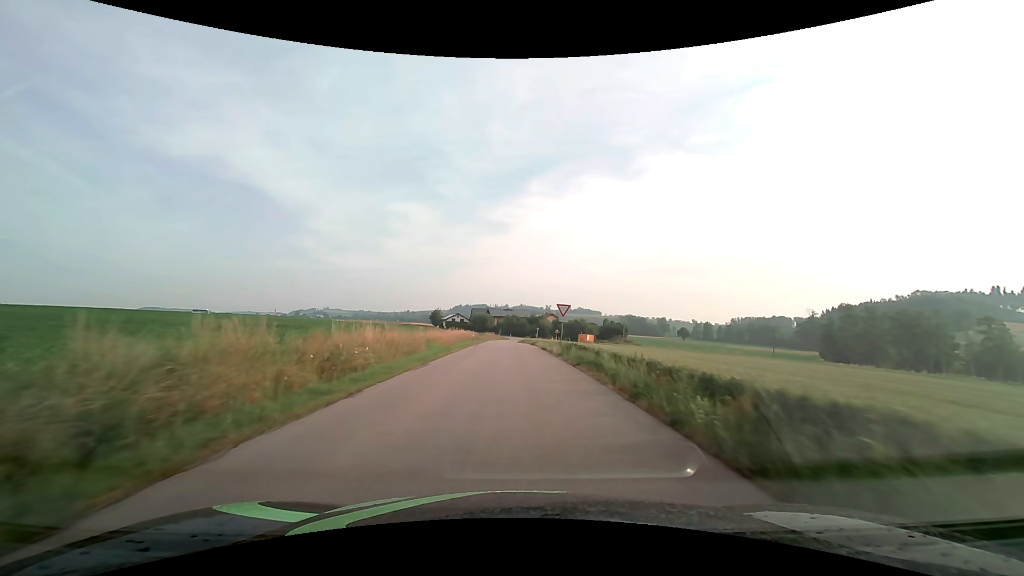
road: tertiary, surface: asphalt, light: Day
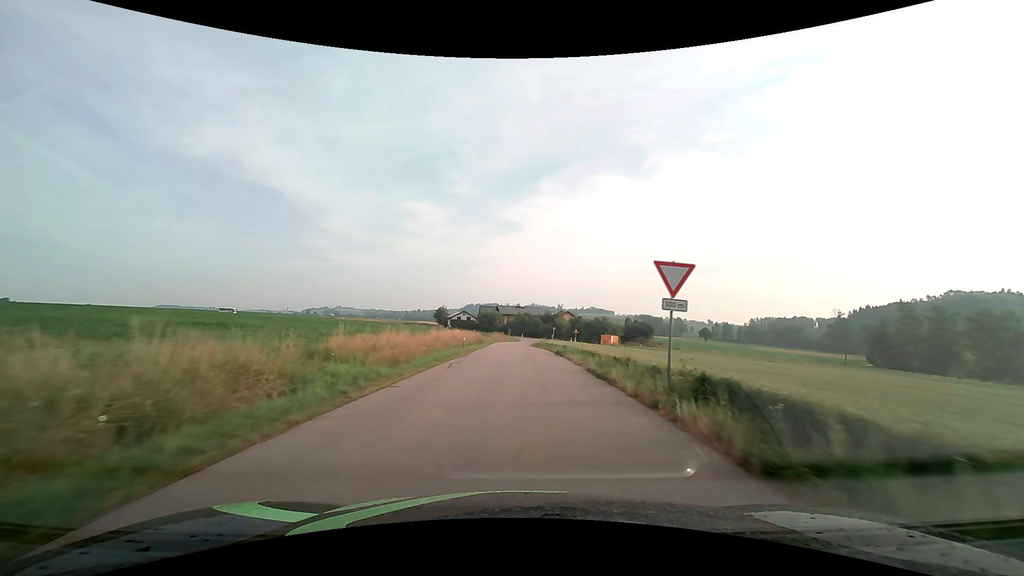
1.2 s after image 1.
(-0.3, +18.6) m; -1°
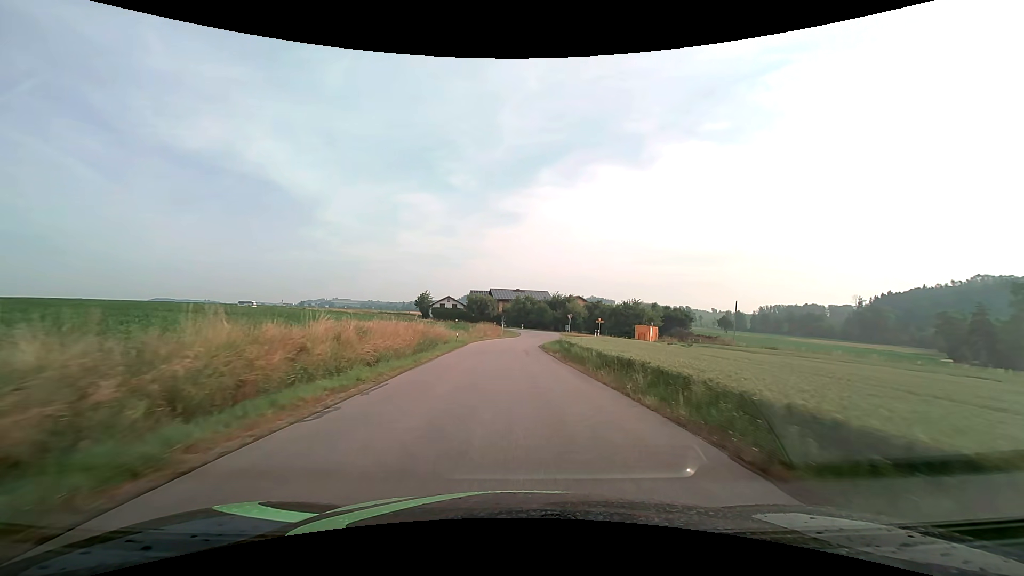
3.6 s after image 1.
(+0.2, +35.8) m; 0°
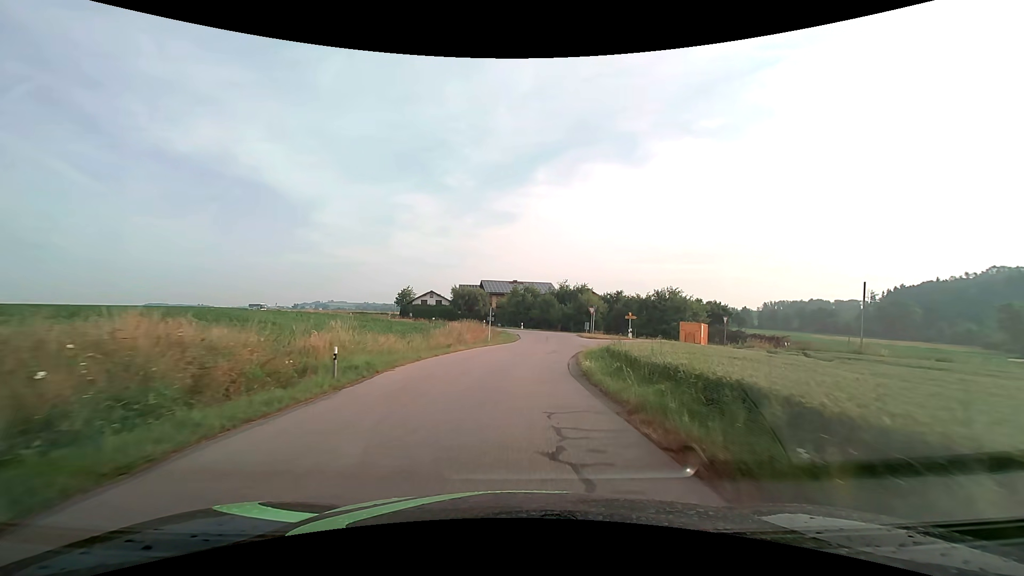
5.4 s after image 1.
(-0.1, +23.6) m; 0°
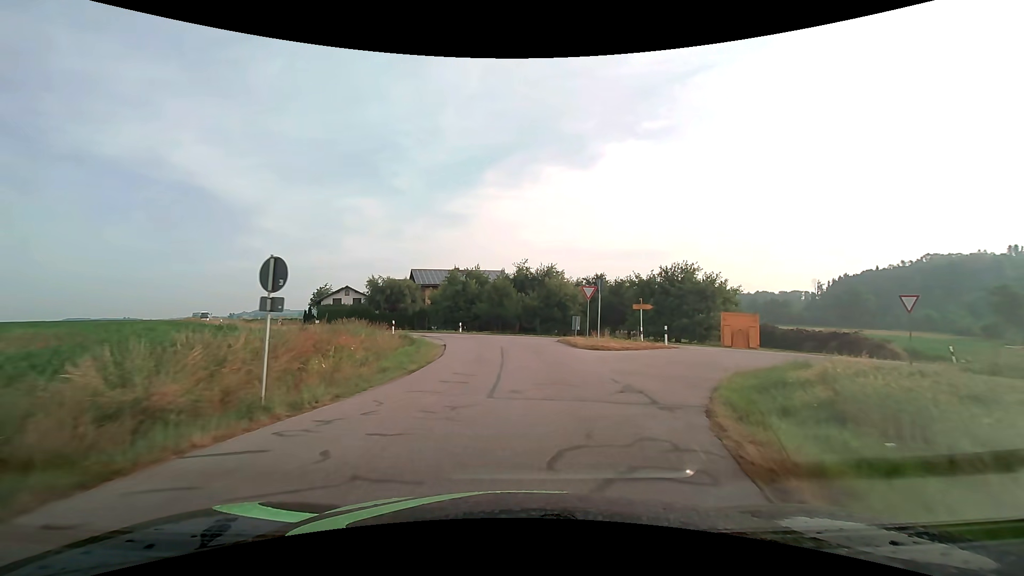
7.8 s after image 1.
(+1.3, +25.0) m; +5°
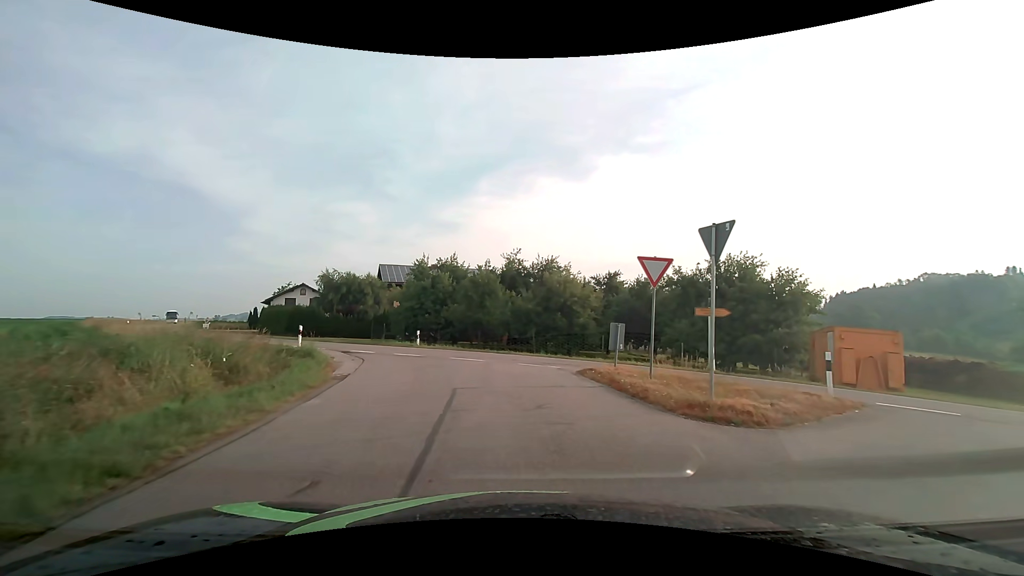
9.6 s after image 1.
(+0.2, +13.8) m; +1°
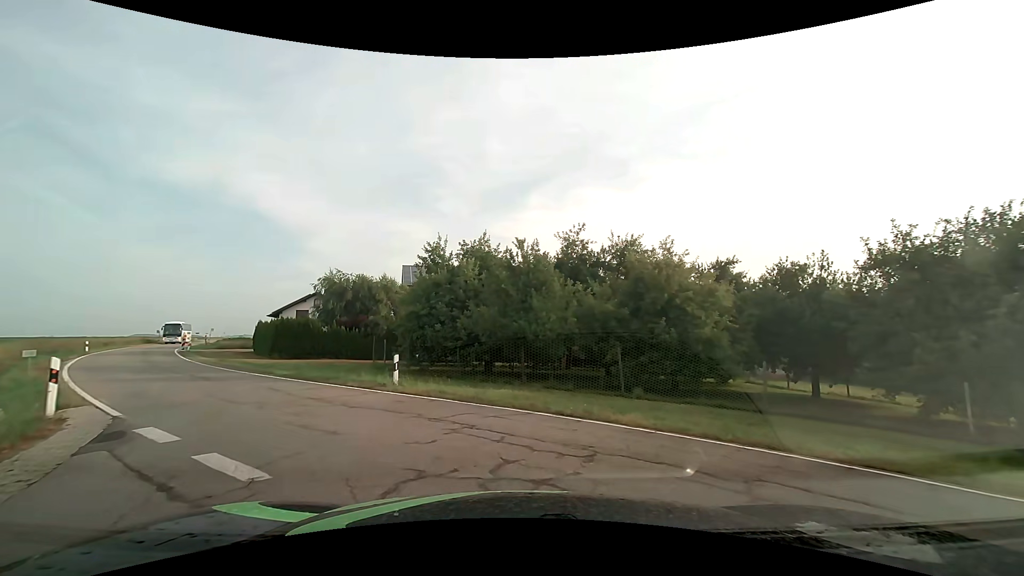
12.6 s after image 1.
(-0.4, +14.6) m; -5°
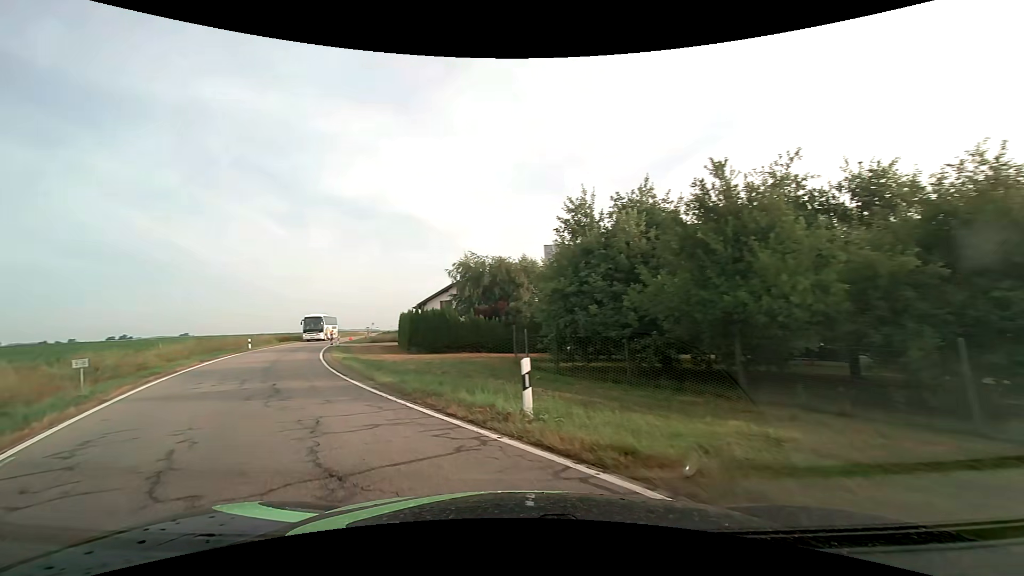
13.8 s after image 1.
(-0.9, +7.4) m; -18°
